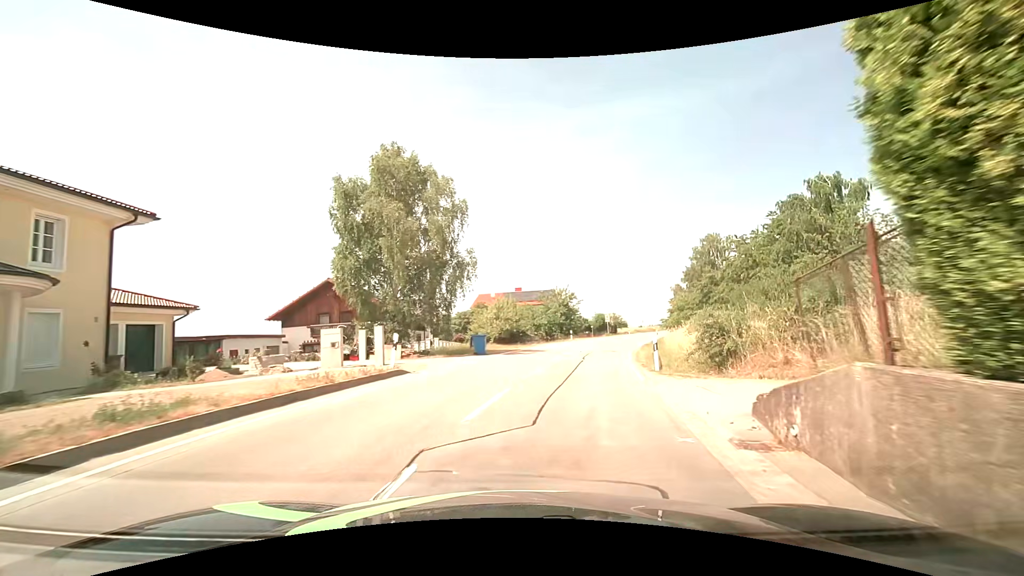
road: tertiary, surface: asphalt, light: Day
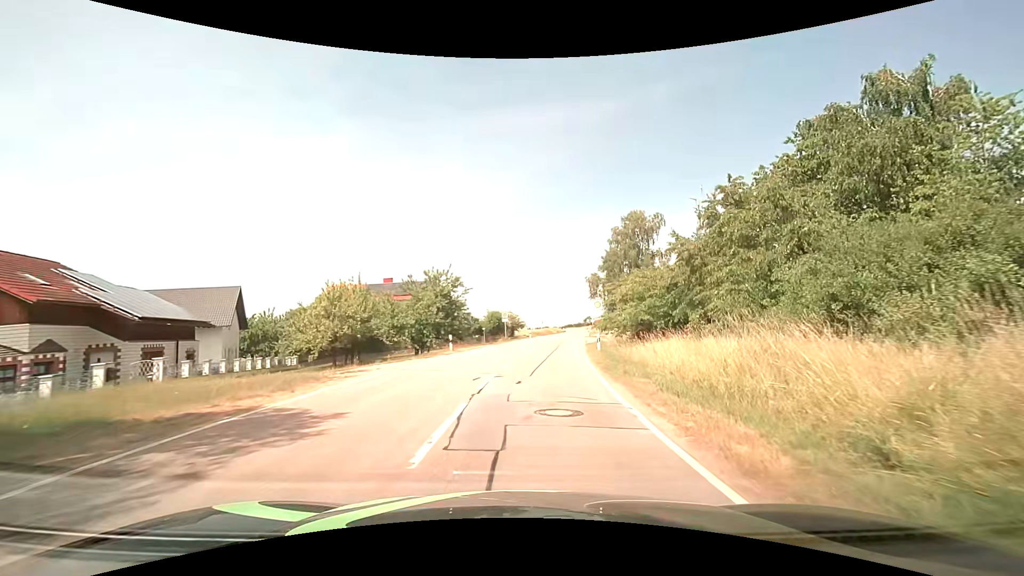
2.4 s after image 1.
(+2.4, +21.1) m; +13°
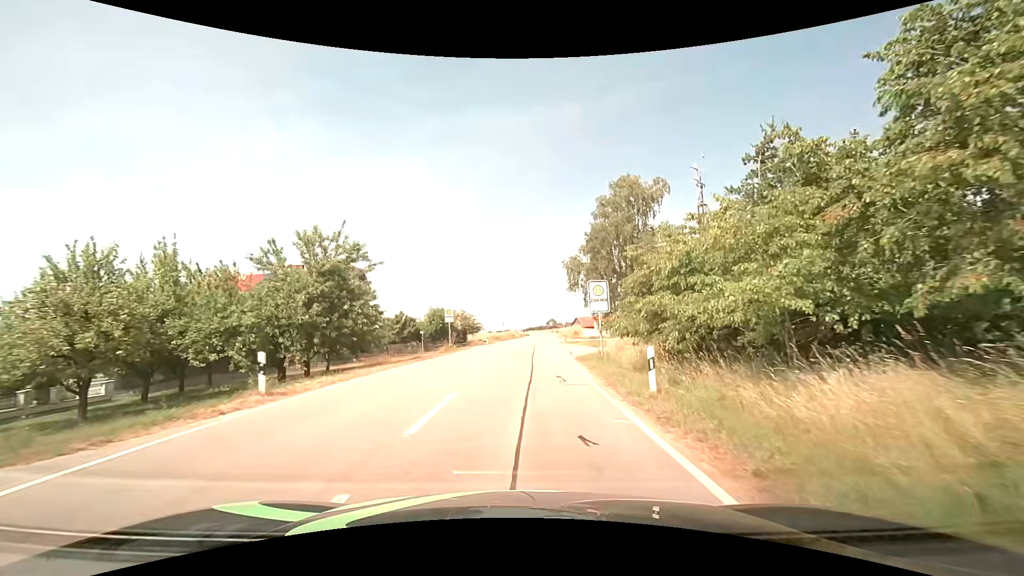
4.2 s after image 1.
(+0.5, +16.8) m; +4°
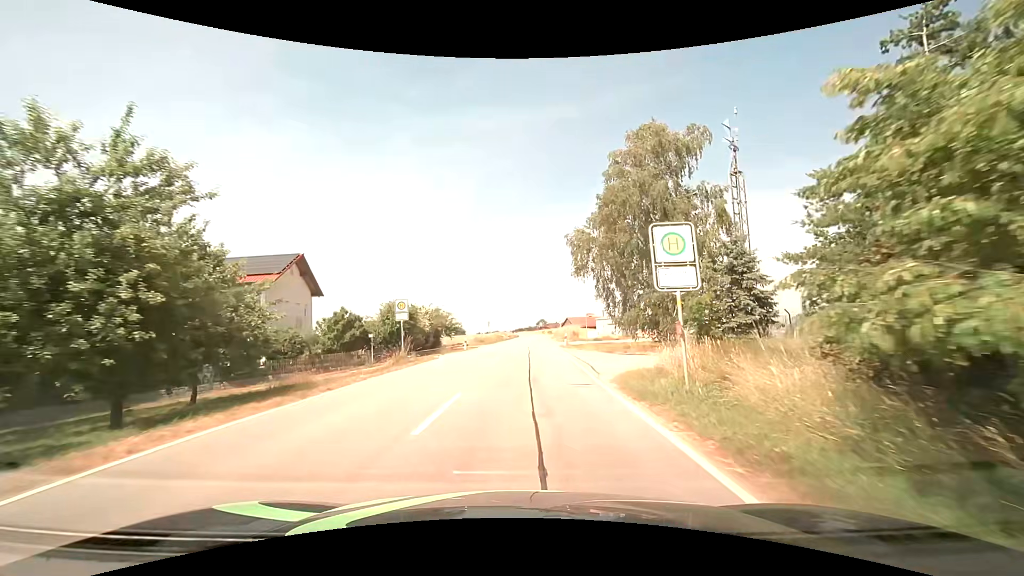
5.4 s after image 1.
(+0.1, +12.3) m; +1°
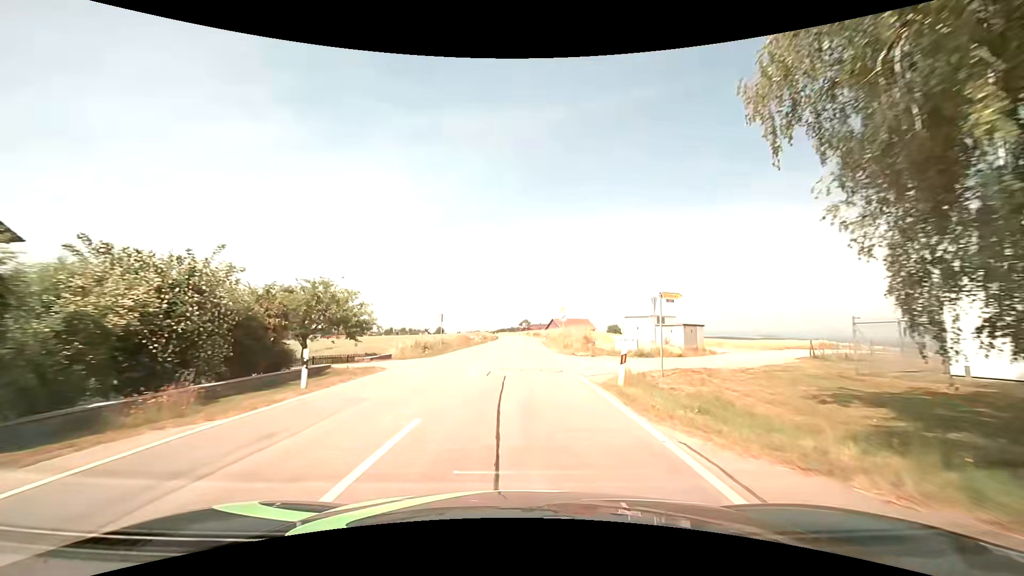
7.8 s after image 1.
(+0.6, +27.1) m; +2°
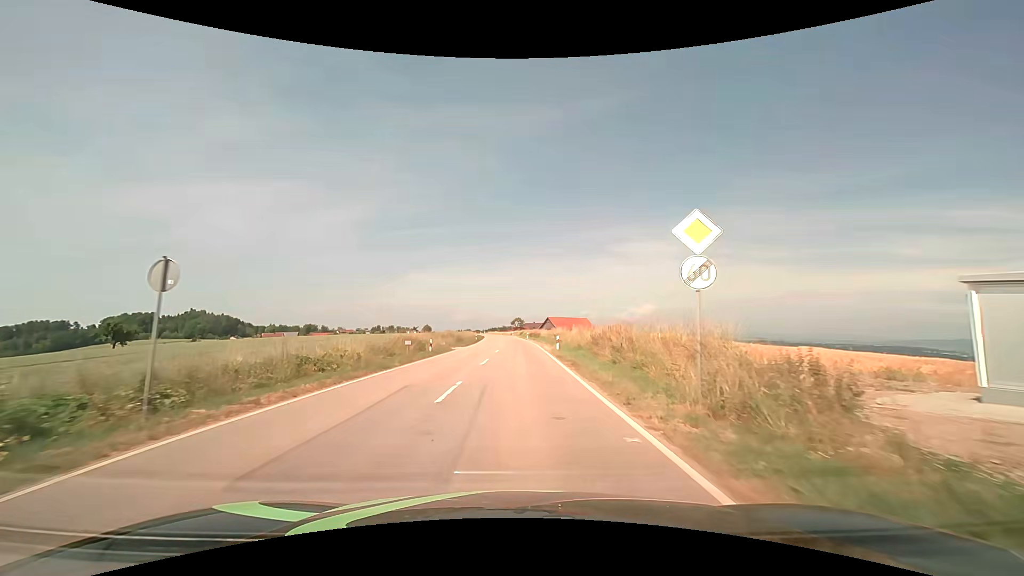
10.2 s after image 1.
(+0.3, +30.1) m; +1°
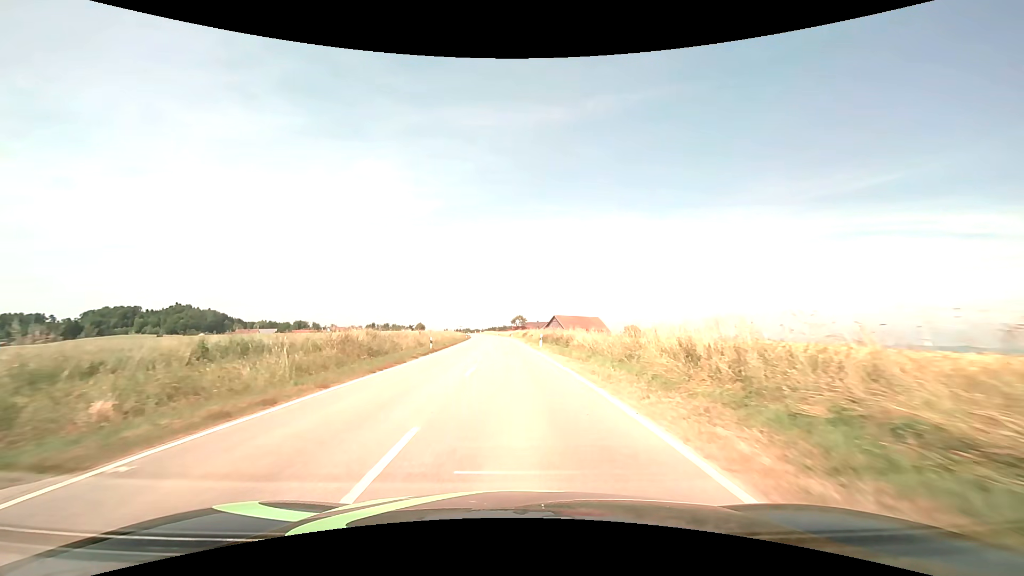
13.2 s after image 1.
(-0.1, +41.1) m; 0°
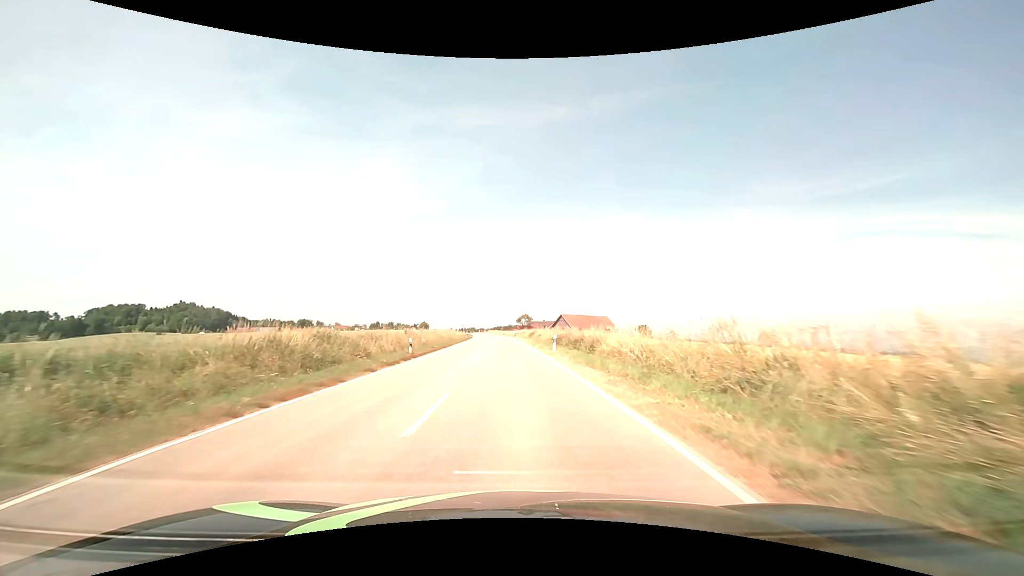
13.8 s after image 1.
(-0.1, +8.6) m; -1°
(0, +10) (0, +20) (-1, +30) (-1, +40) (-1, +50) (-2, +60) (-2, +70) (-3, +80) (-3, +90) (-4, +100) m
